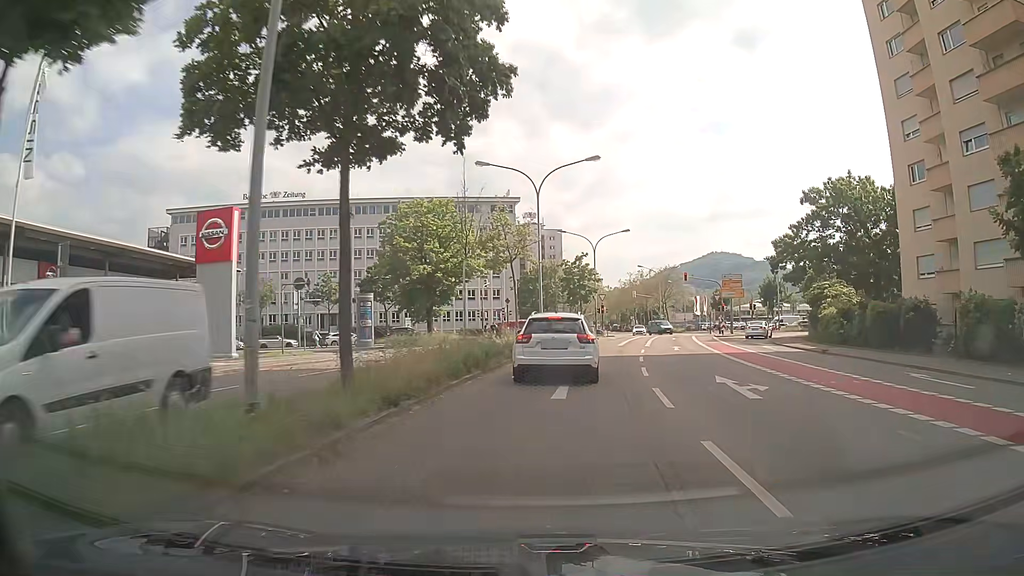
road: secondary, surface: asphalt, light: Day
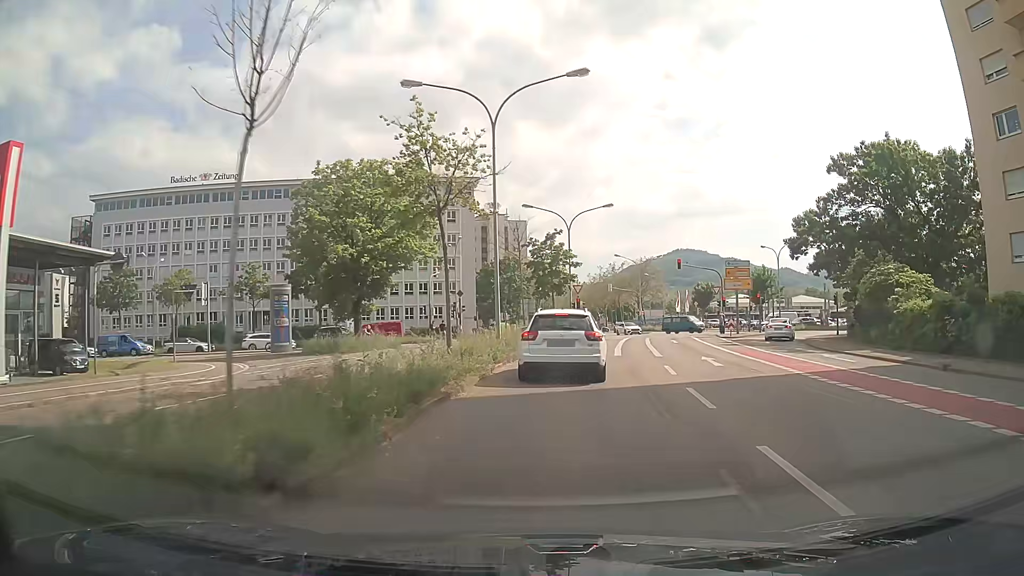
(+0.5, +12.5) m; +3°
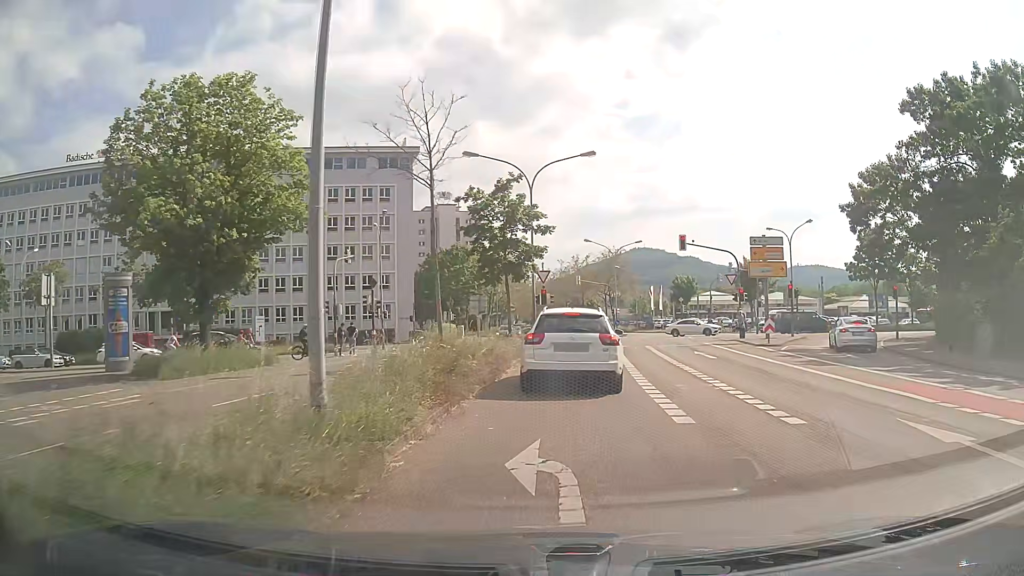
(+0.5, +15.5) m; +4°
